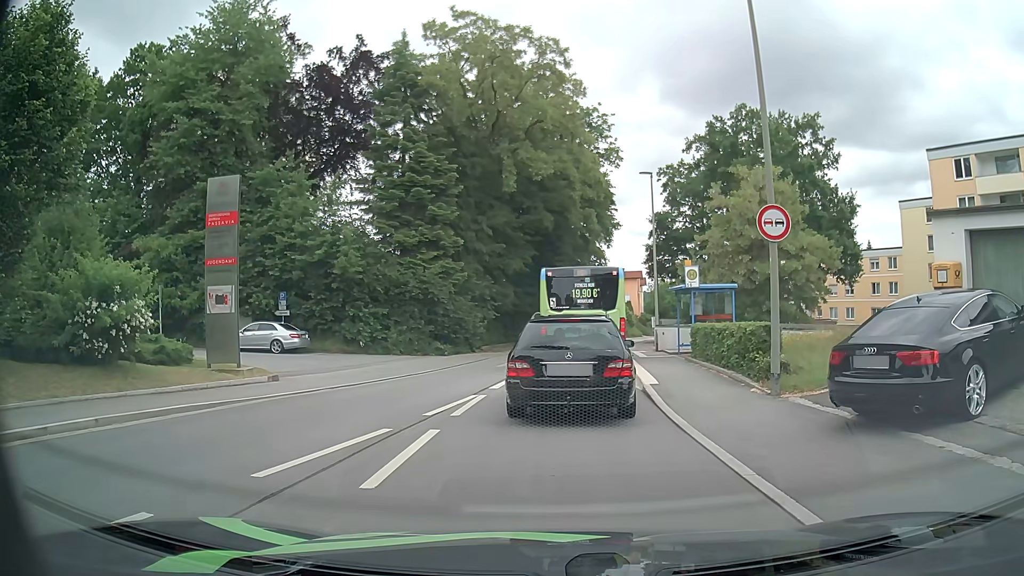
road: residential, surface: asphalt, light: Day
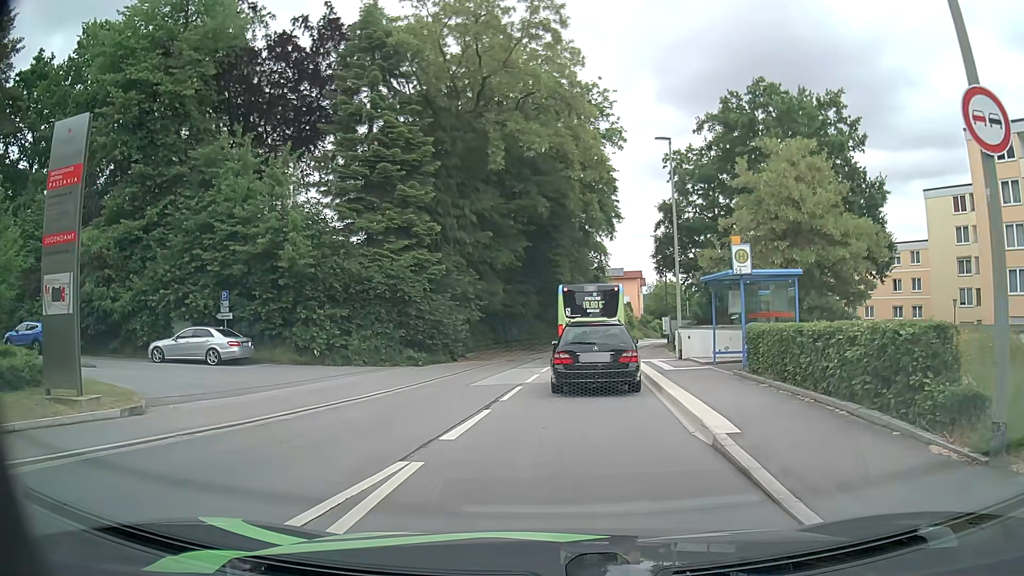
(-0.2, +6.4) m; -2°
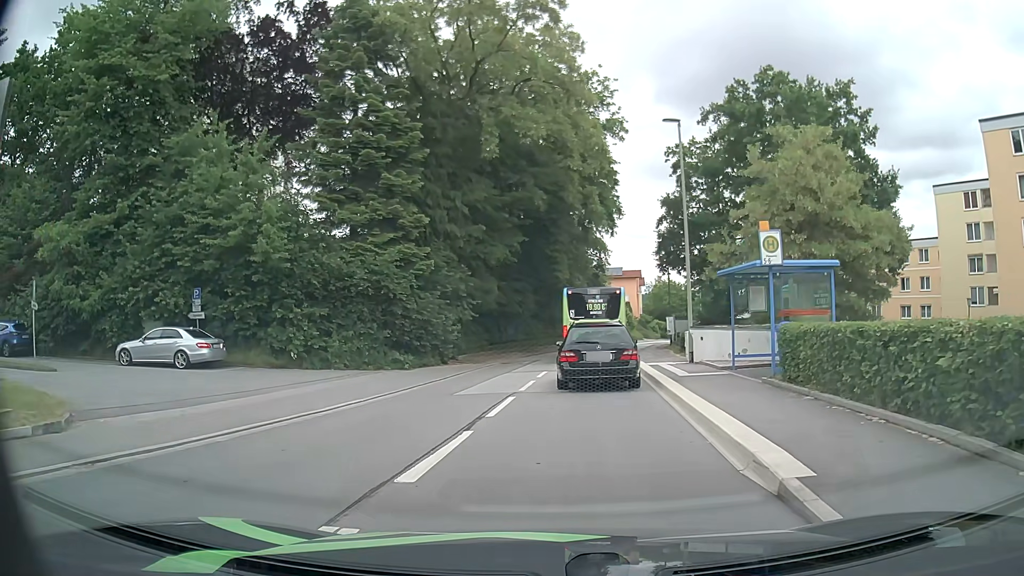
(0.0, +2.4) m; 0°
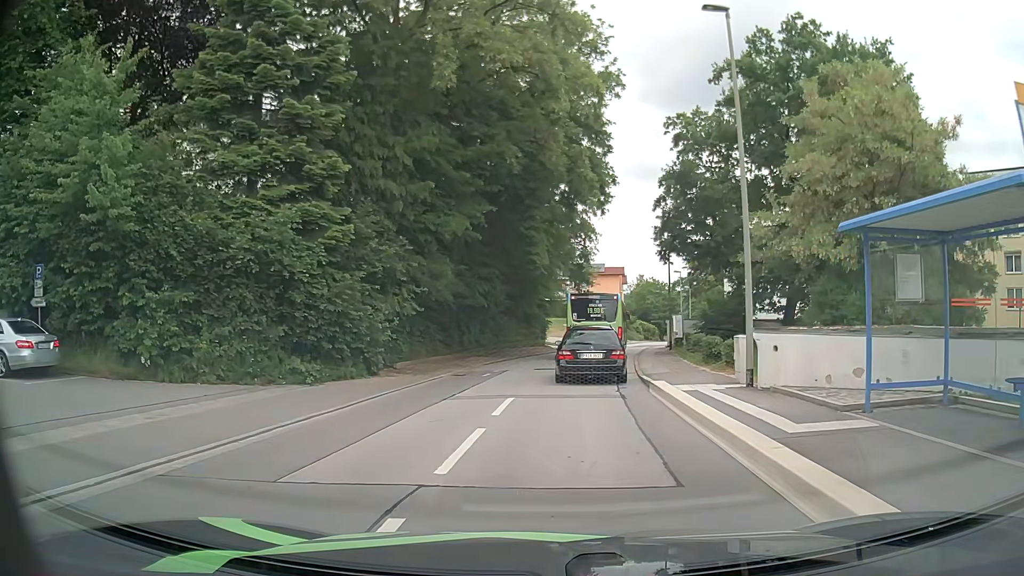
(+0.1, +8.9) m; +2°
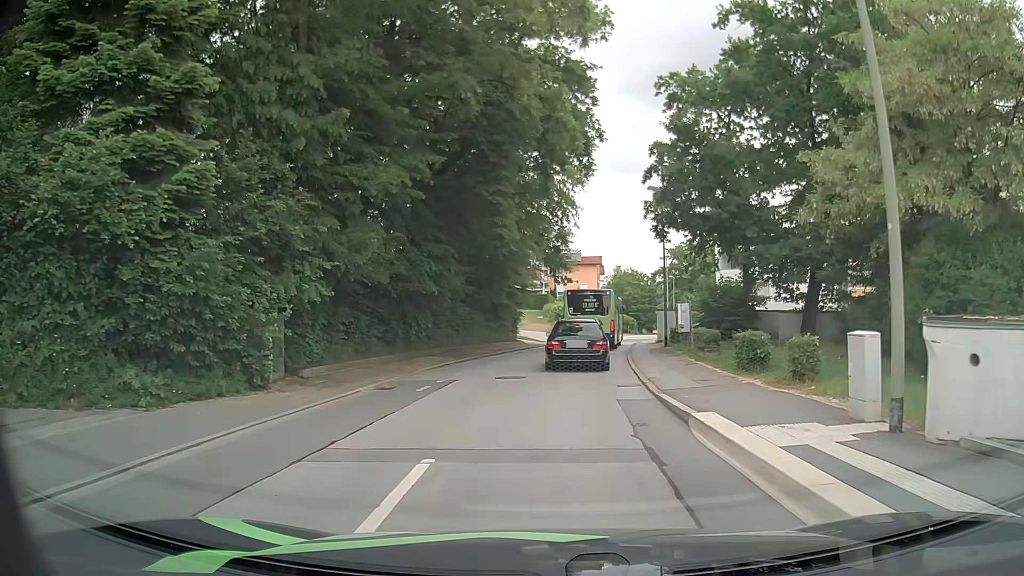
(+0.1, +7.0) m; +2°
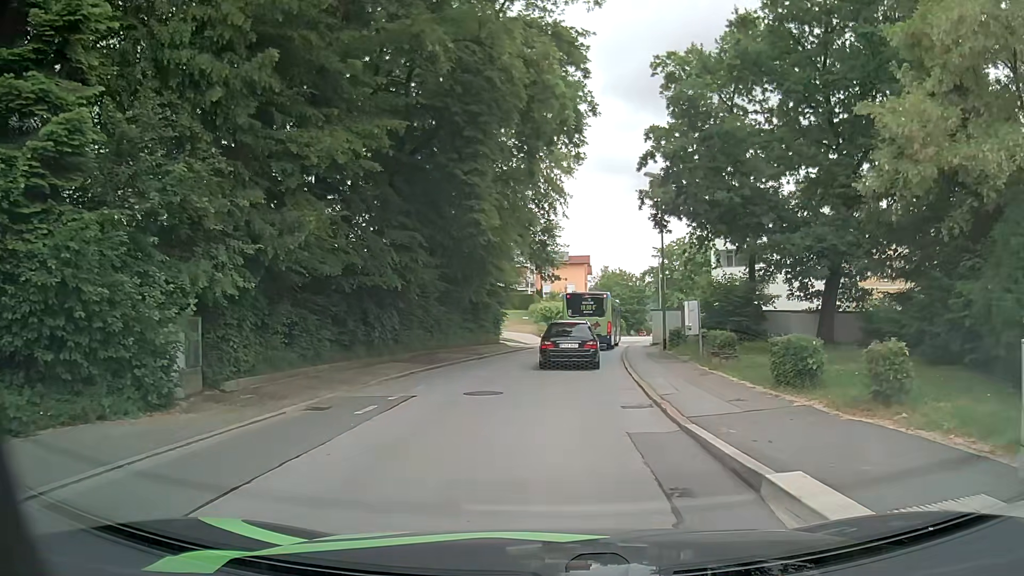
(0.0, +3.6) m; +1°
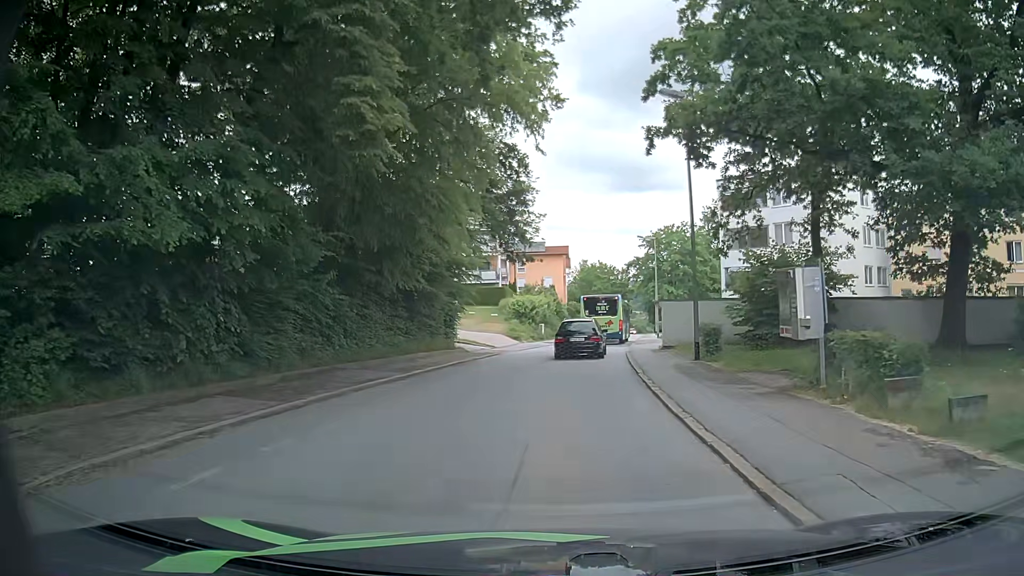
(+0.3, +11.3) m; +2°
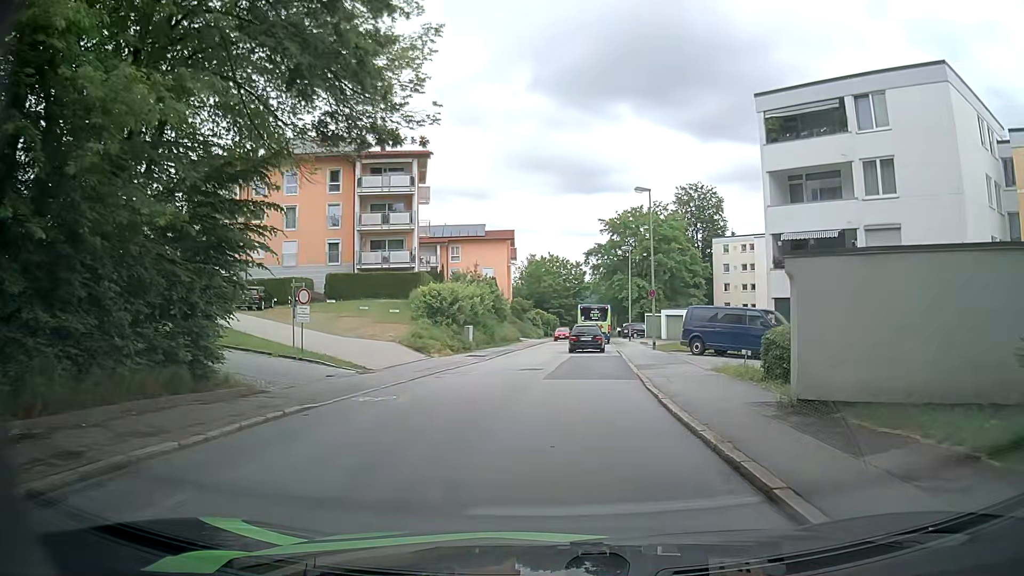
(+0.7, +20.7) m; +4°
(0, +10) (+1, +20) (+2, +30) (+3, +40) (+4, +50) (+5, +60) (+5, +70) (+6, +80) (+7, +90) (+8, +100) m
